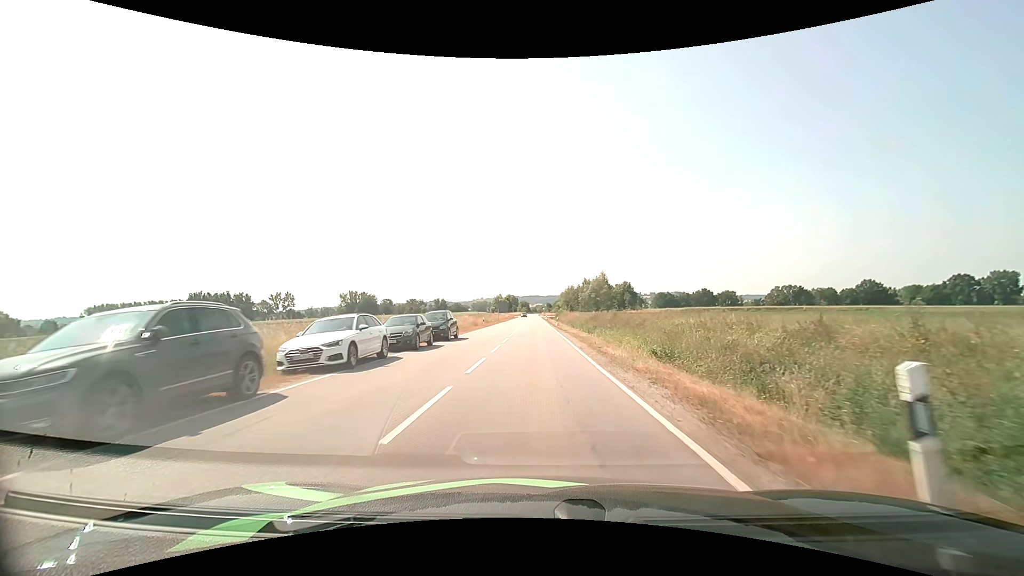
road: tertiary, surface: asphalt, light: Day
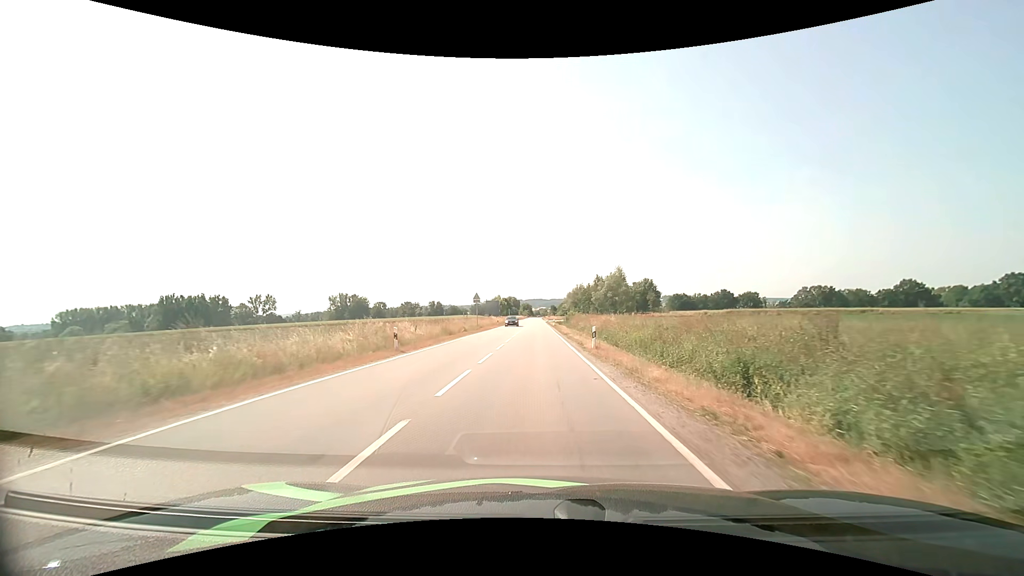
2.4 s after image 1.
(0.0, +33.9) m; 0°
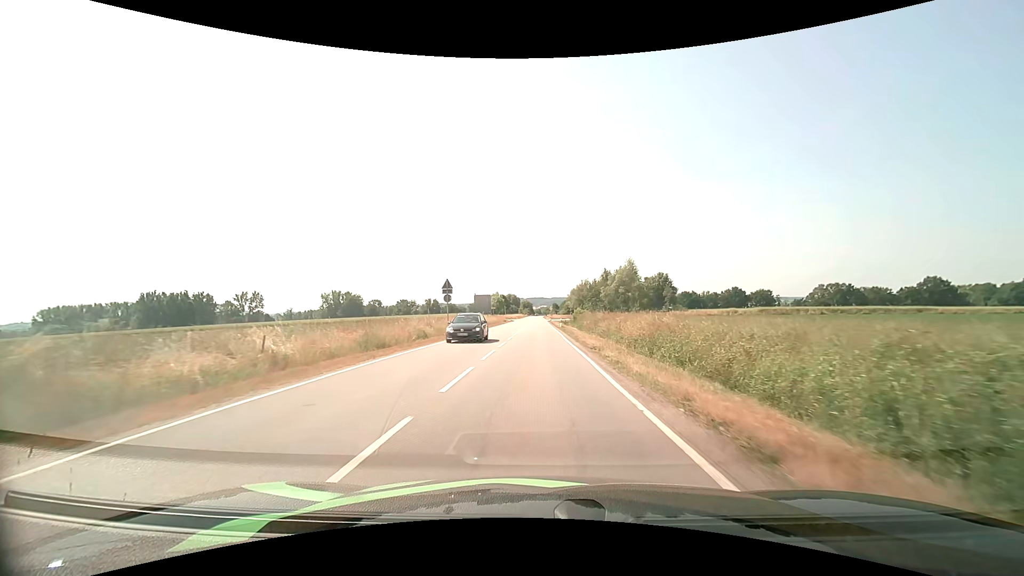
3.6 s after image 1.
(-0.1, +18.5) m; 0°
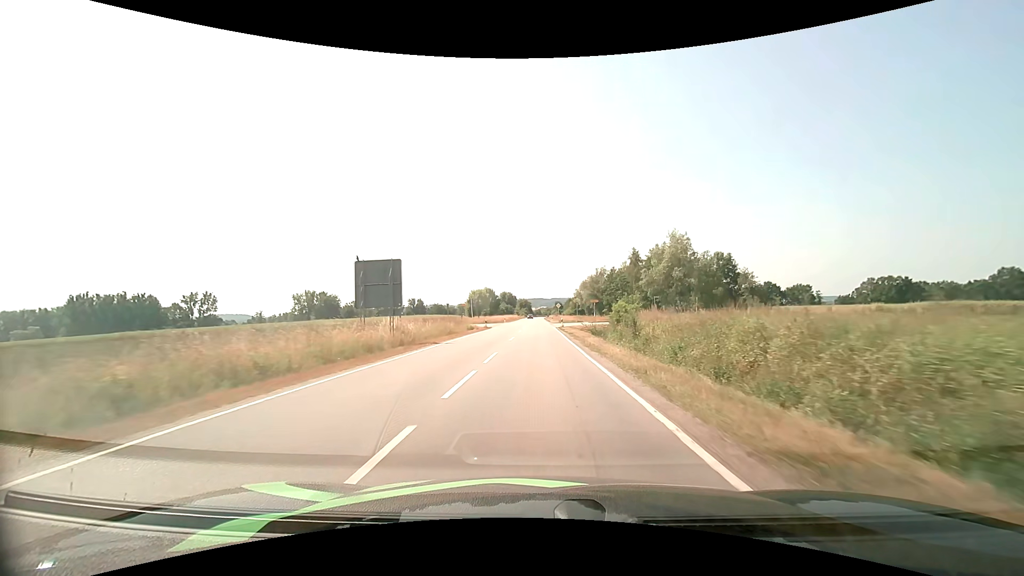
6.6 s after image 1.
(-0.1, +49.9) m; 0°
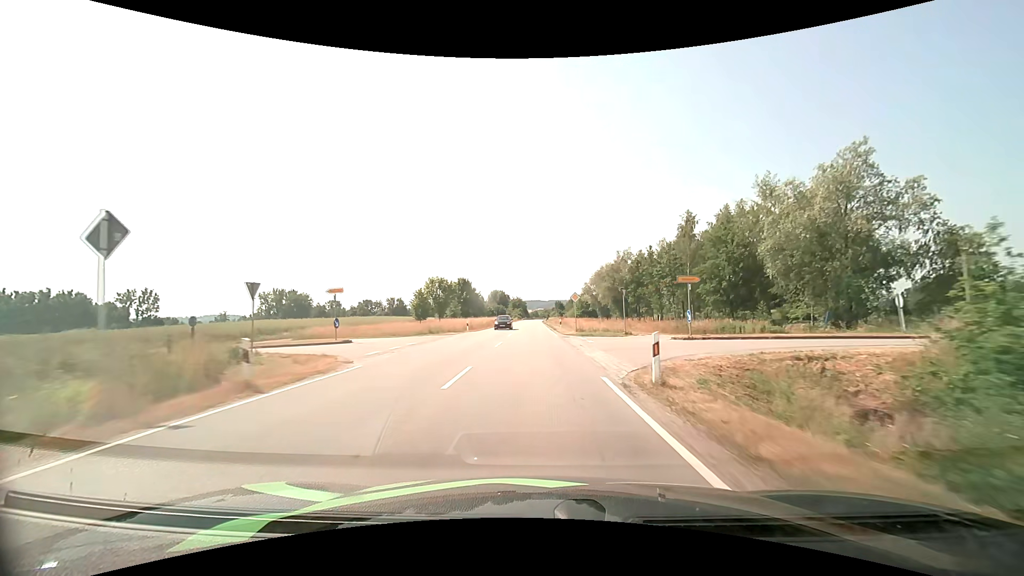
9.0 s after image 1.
(+0.1, +42.3) m; 0°
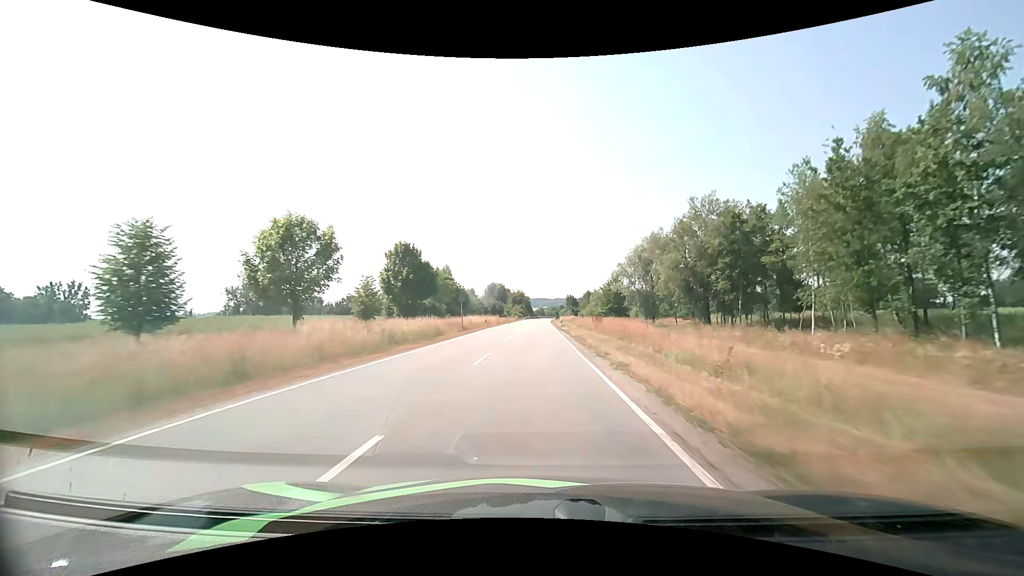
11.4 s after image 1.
(-0.2, +44.3) m; -1°
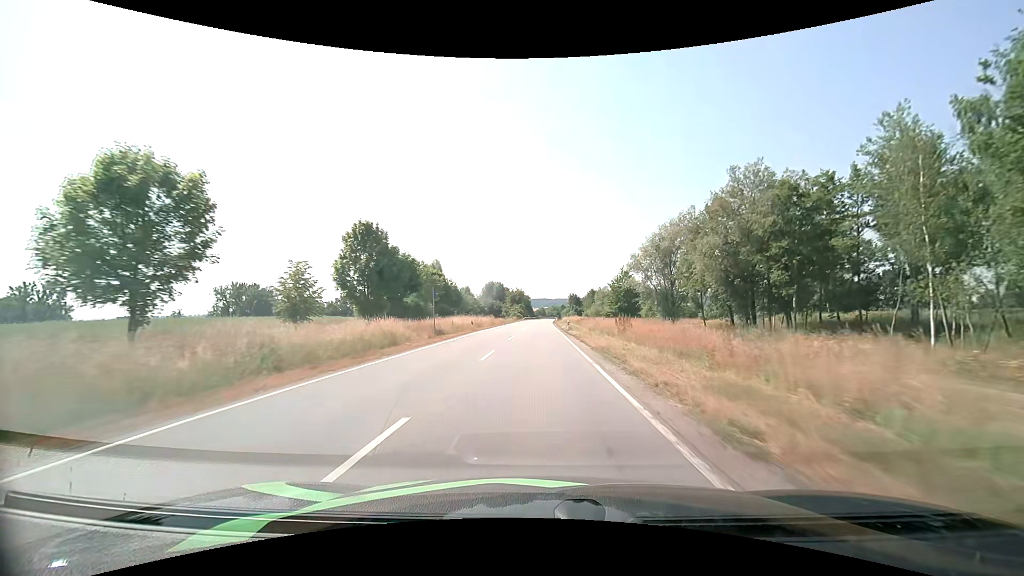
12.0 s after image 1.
(0.0, +11.3) m; 0°
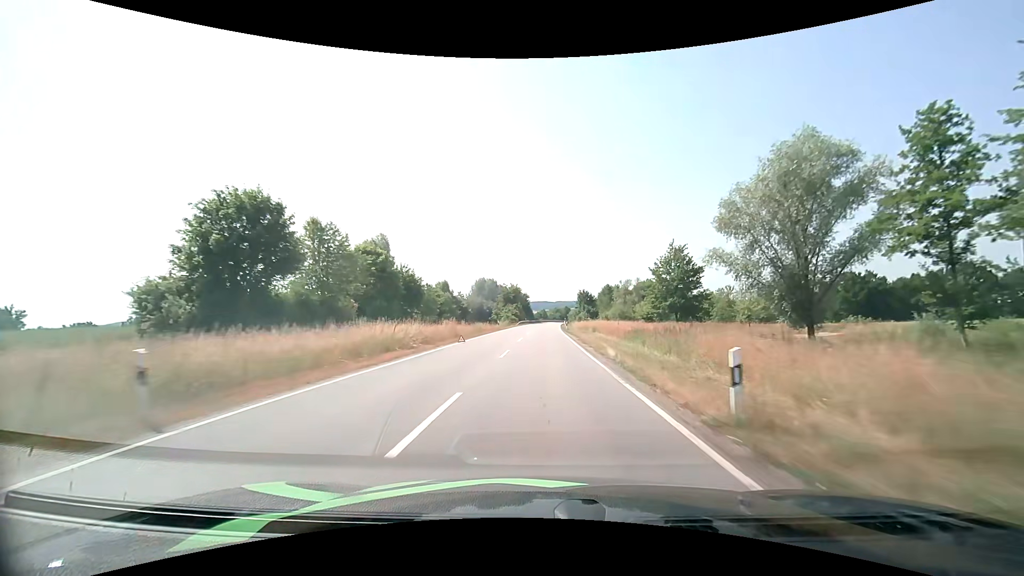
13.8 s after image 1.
(0.0, +34.2) m; 0°
(0, +10) (0, +20) (0, +30) (0, +40) (0, +50) (+1, +60) (+1, +70) (+1, +80) (+2, +90) (+2, +100) m
